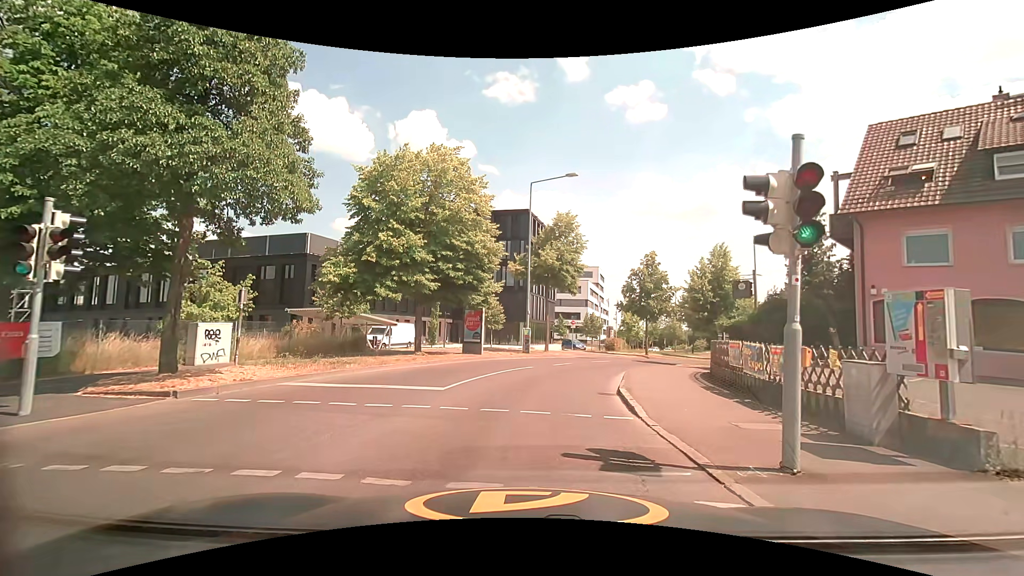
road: tertiary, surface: asphalt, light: Day
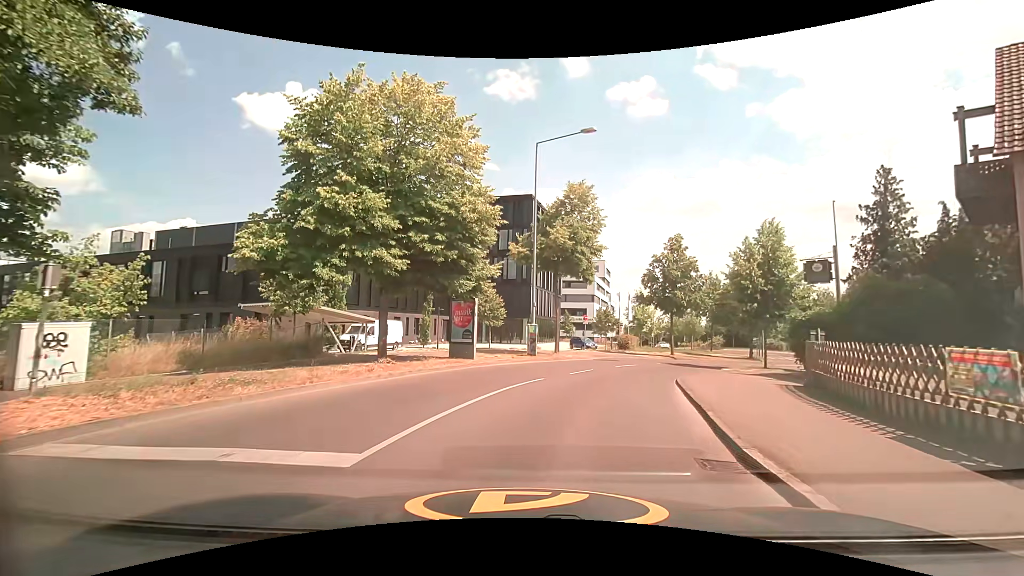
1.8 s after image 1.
(0.0, +6.9) m; -1°
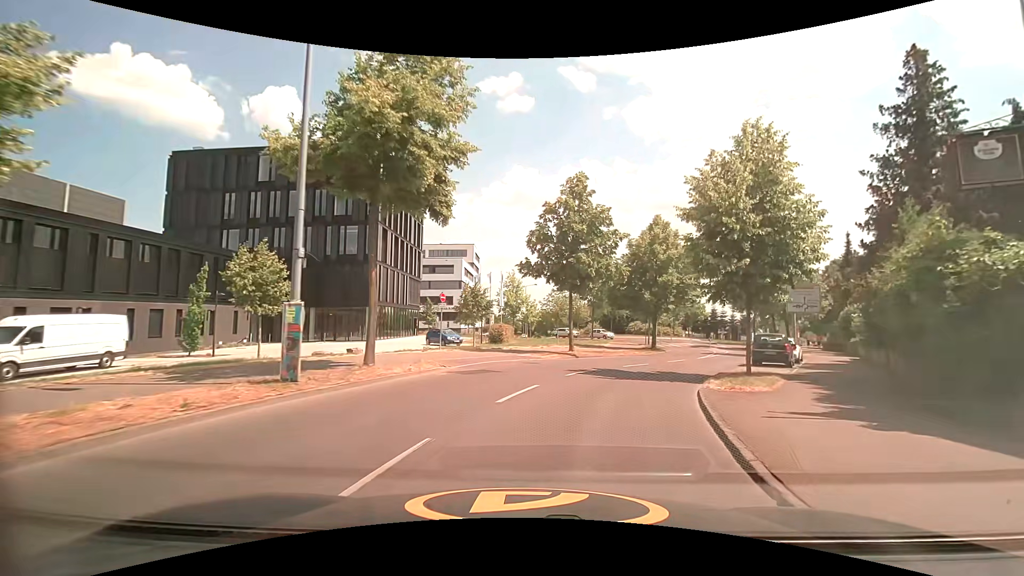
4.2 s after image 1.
(+2.2, +14.9) m; +16°
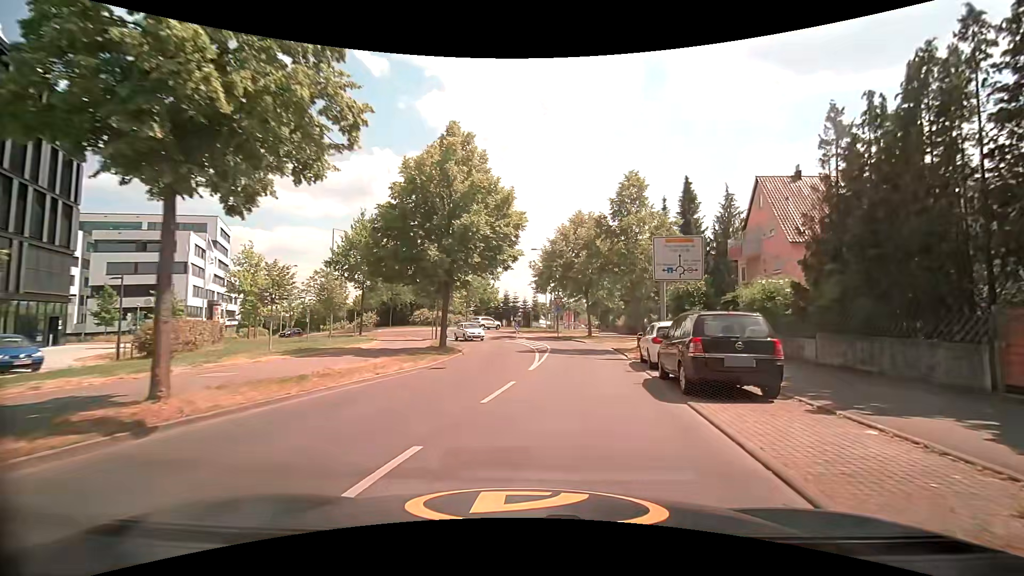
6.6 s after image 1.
(+3.6, +17.5) m; +24°
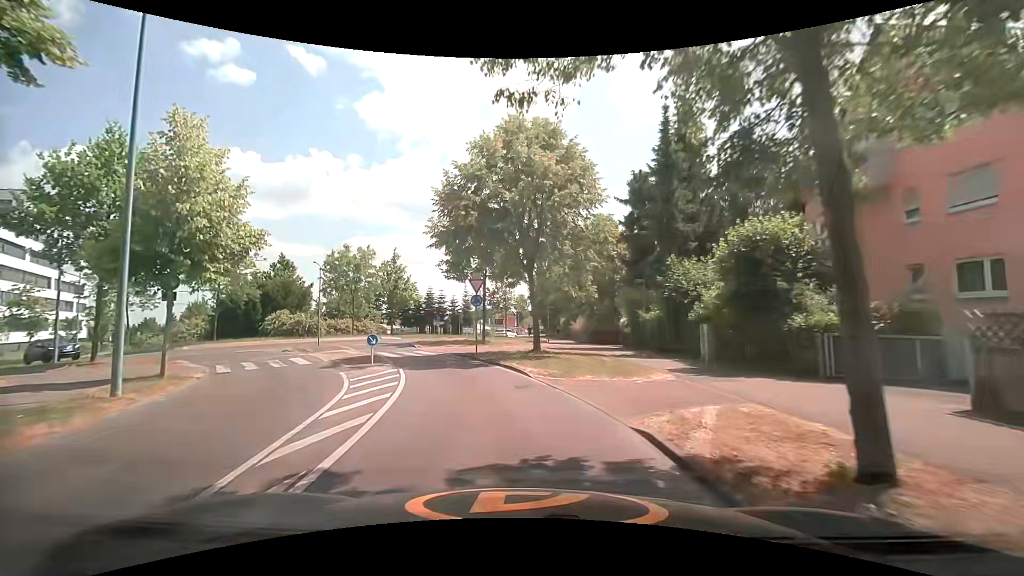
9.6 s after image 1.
(+2.6, +21.8) m; +8°
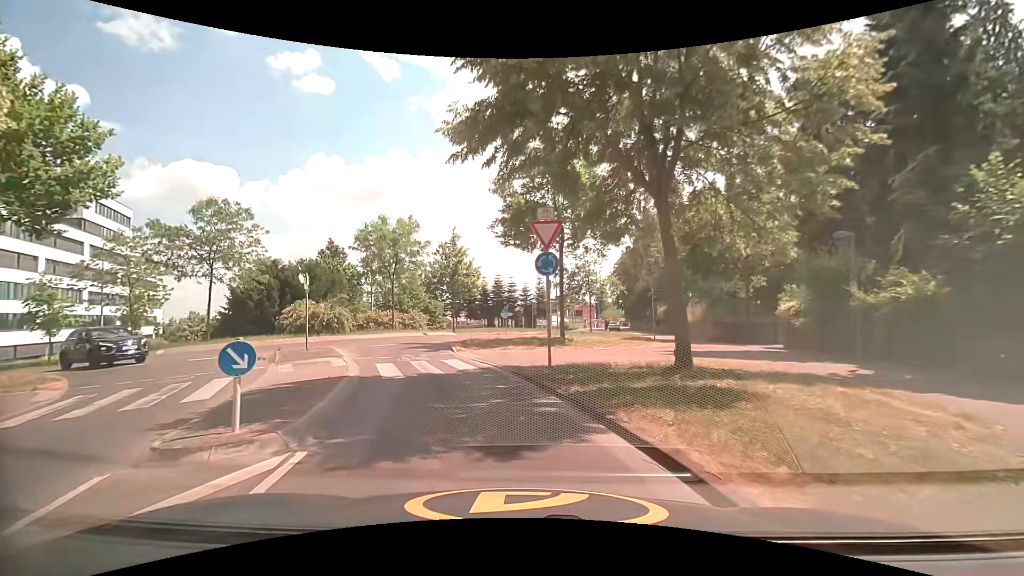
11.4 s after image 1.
(-1.0, +11.9) m; -11°
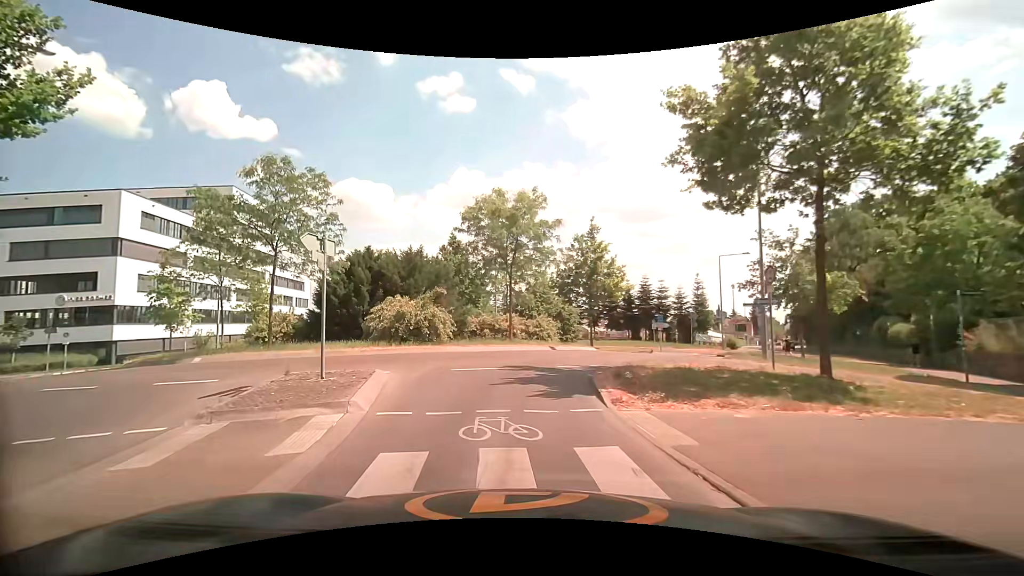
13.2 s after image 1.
(-1.1, +10.4) m; -14°
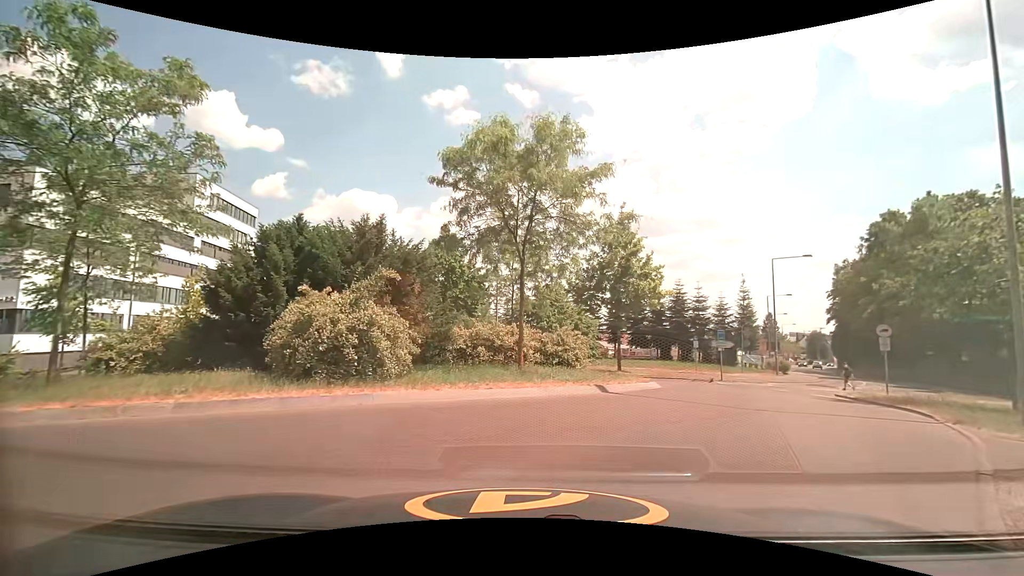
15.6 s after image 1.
(-0.8, +10.8) m; -1°
(+3, +10) (+7, +18) (+13, +27) (+20, +33) (+27, +40) (+33, +49) (+36, +58) (+40, +67) (+44, +76) (+49, +85) m
